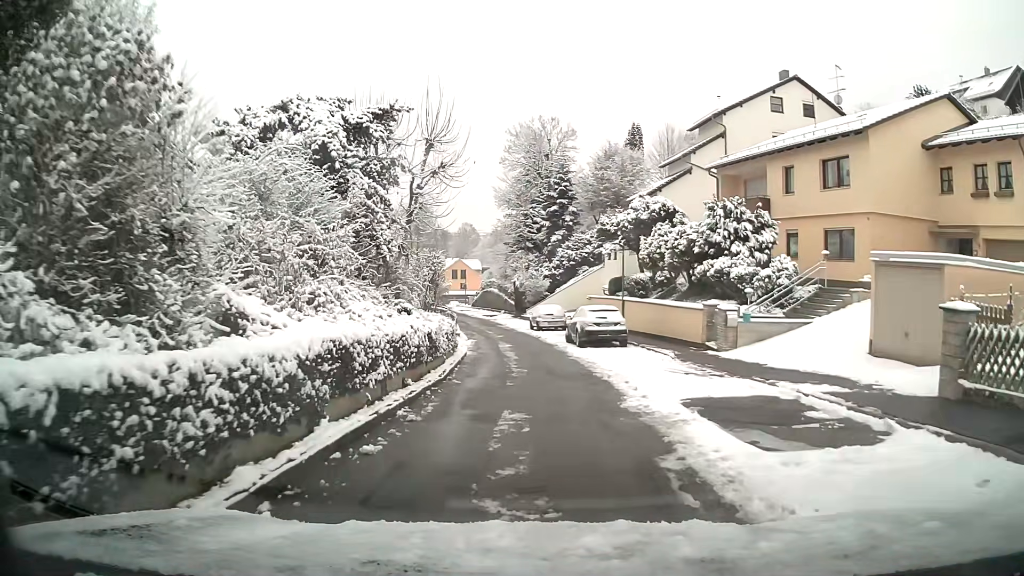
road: residential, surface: asphalt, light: Day
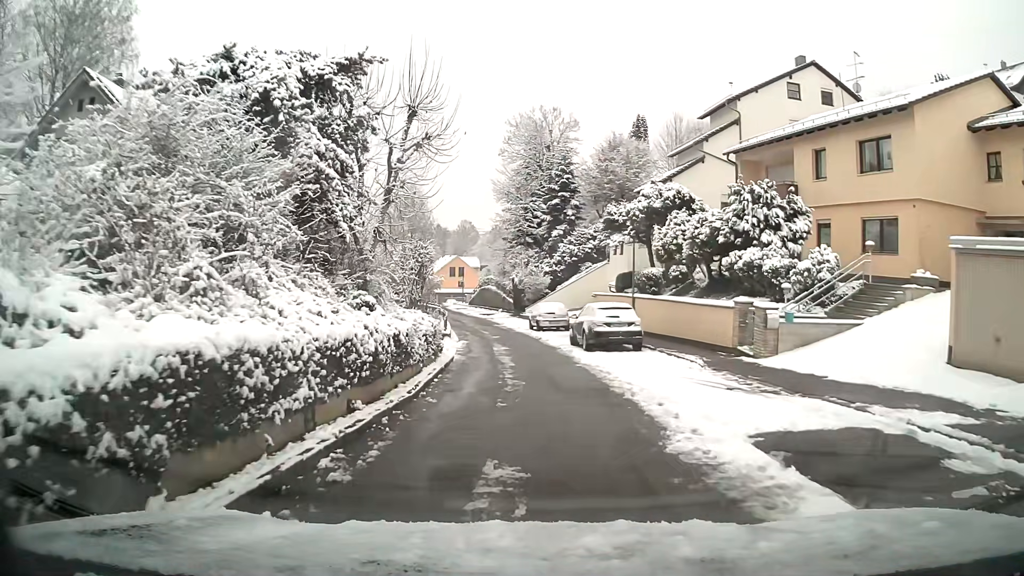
(0.0, +3.5) m; 0°
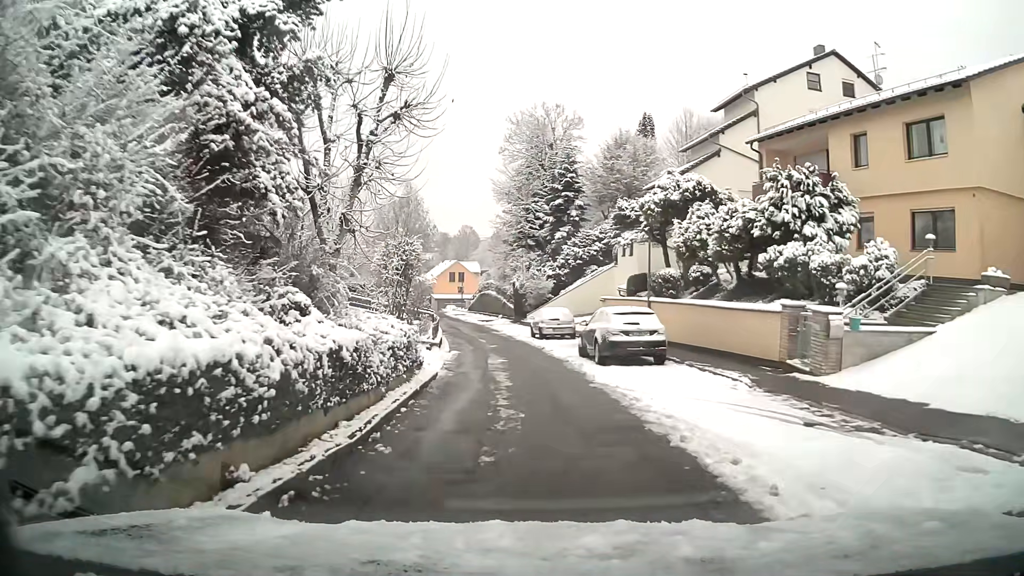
(0.0, +3.6) m; 0°
